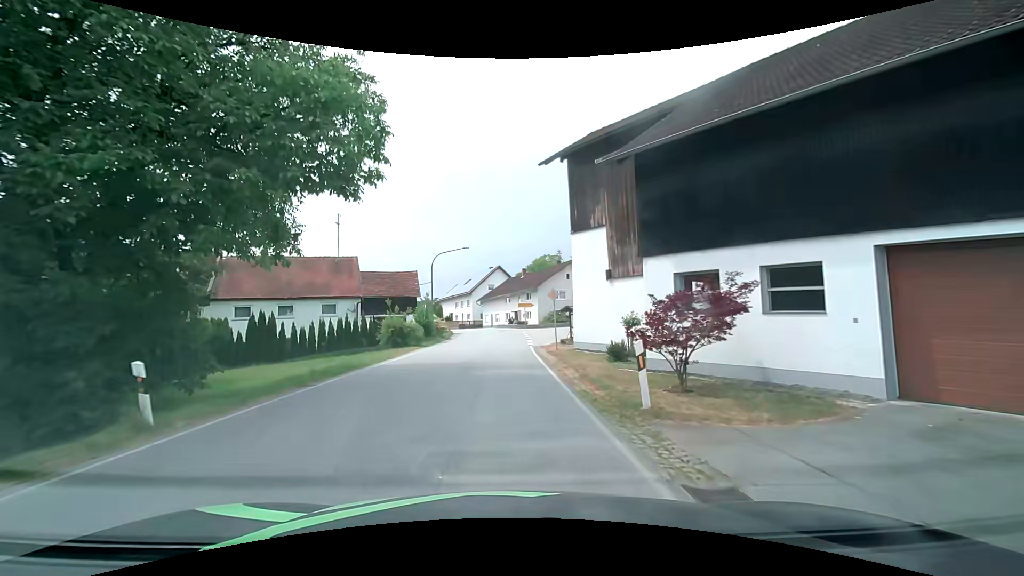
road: secondary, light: Day
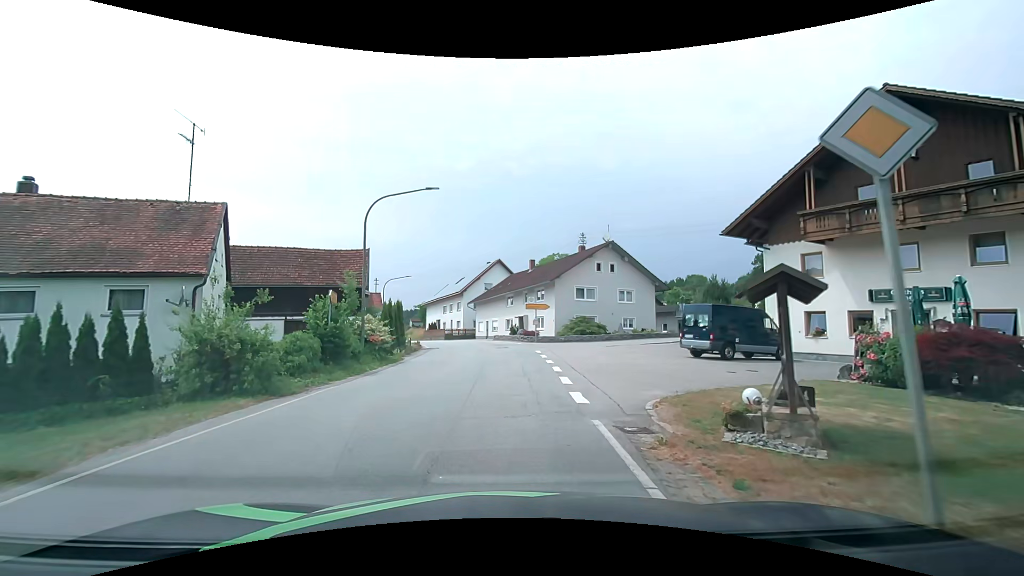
(+0.2, +19.3) m; -1°
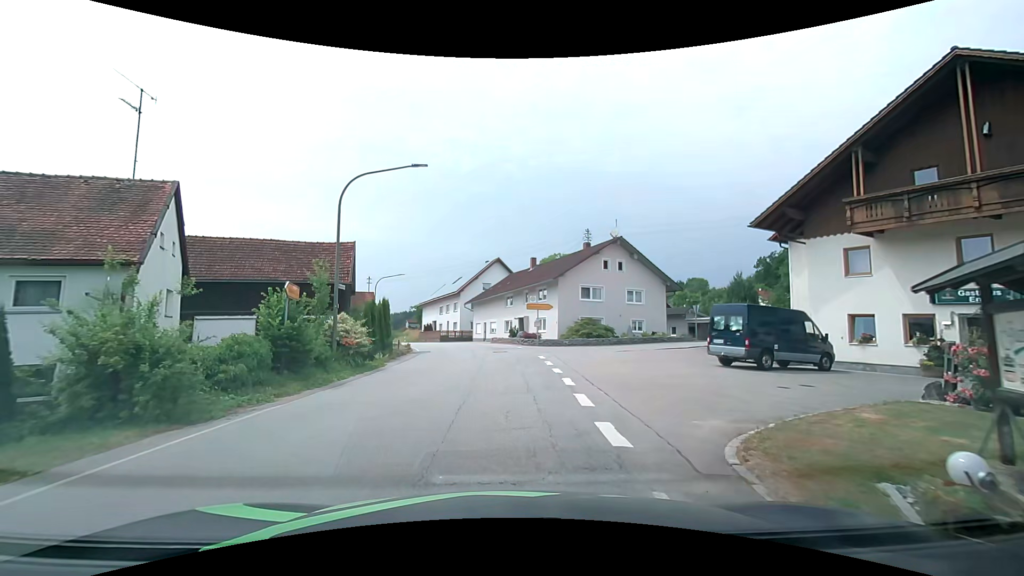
(0.0, +3.2) m; +2°
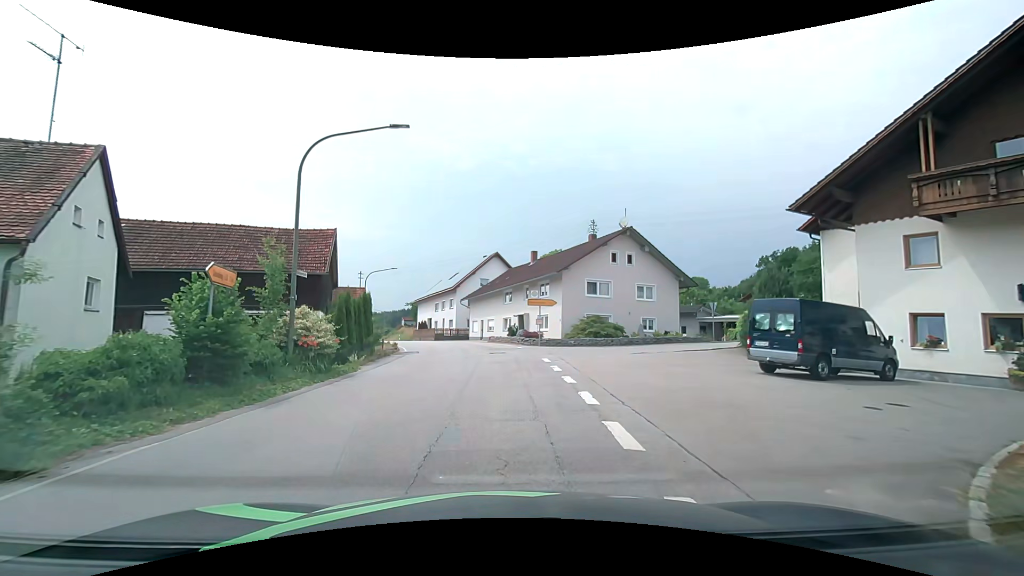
(0.0, +3.4) m; -1°
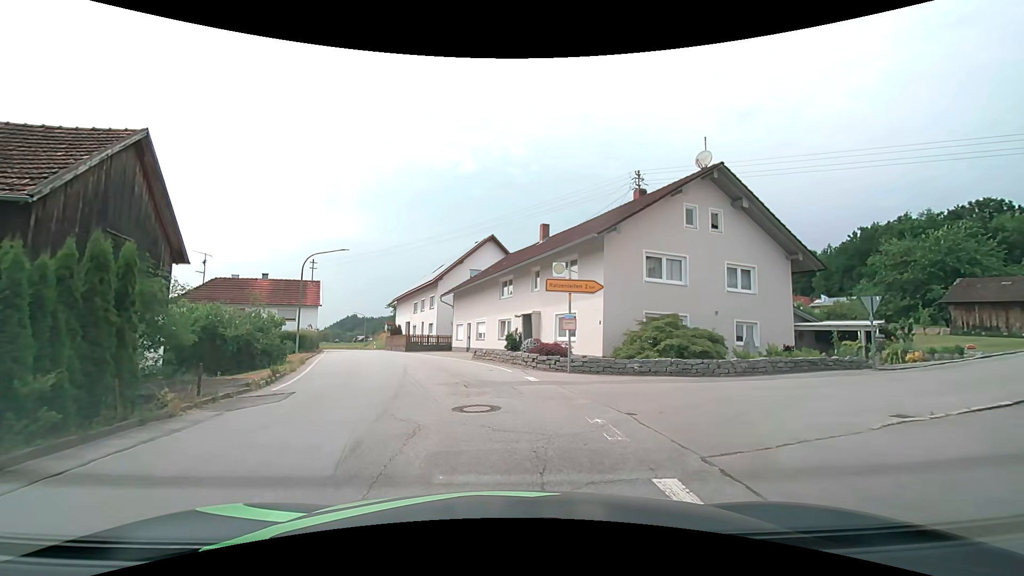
(+0.3, +14.7) m; +1°
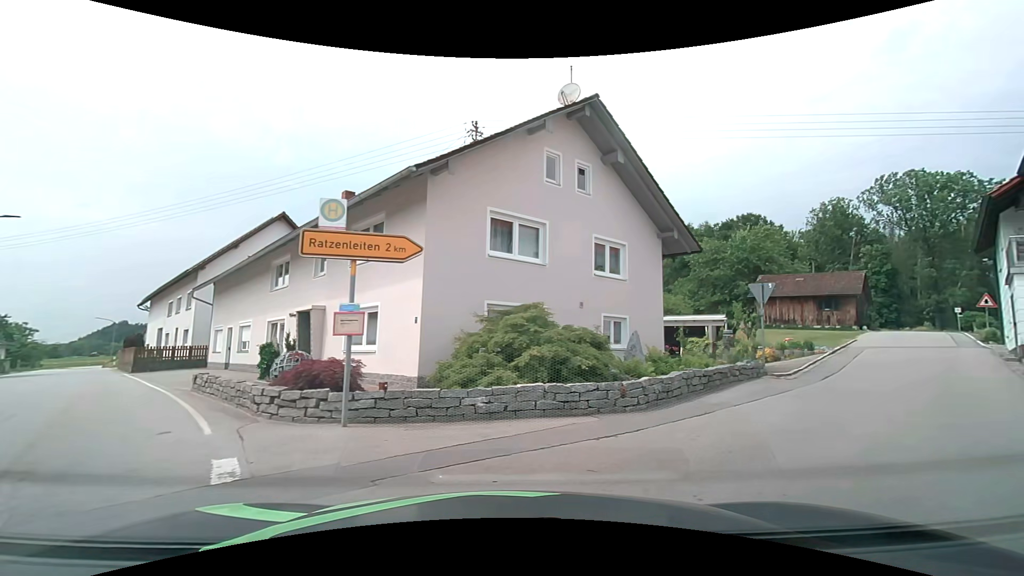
(+0.8, +7.4) m; +21°
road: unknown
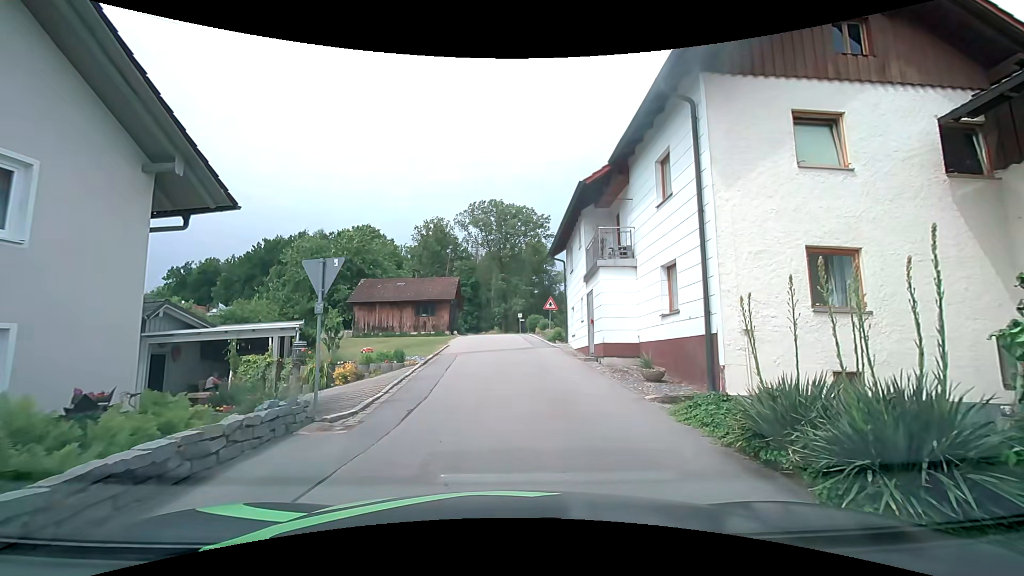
(+2.9, +6.9) m; +42°
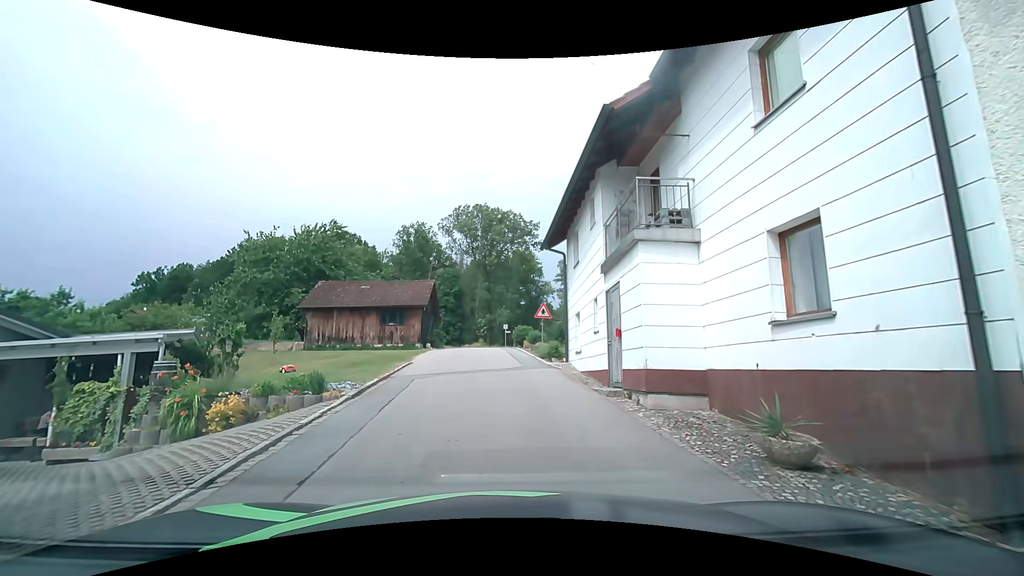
(+0.1, +5.9) m; +2°
(0, +10) (-1, +20) (-2, +30) (-2, +40) (-3, +50) (-4, +60) (-5, +70) (-7, +80) (-12, +88) (-20, +95) m
